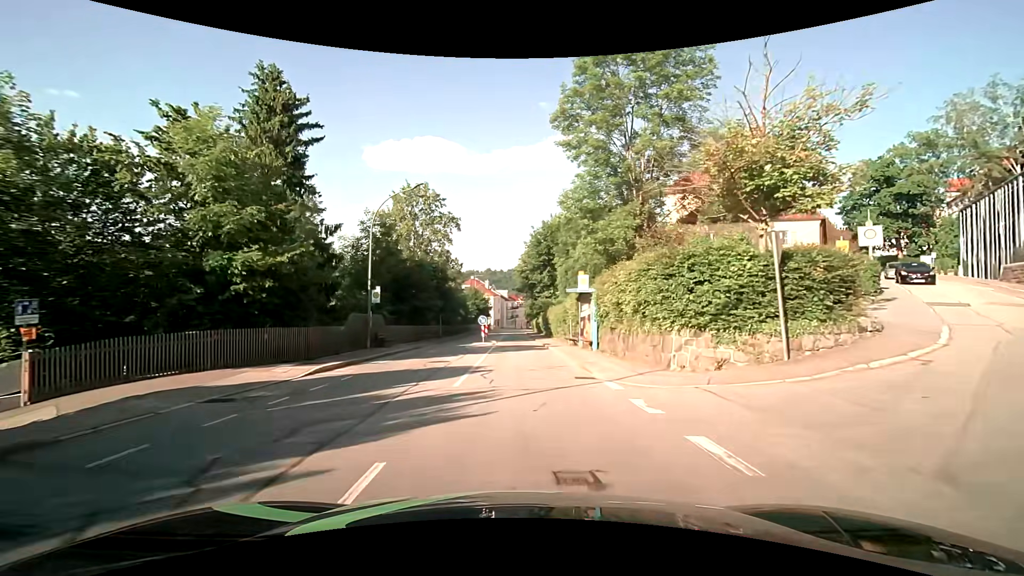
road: tertiary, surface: asphalt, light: Day
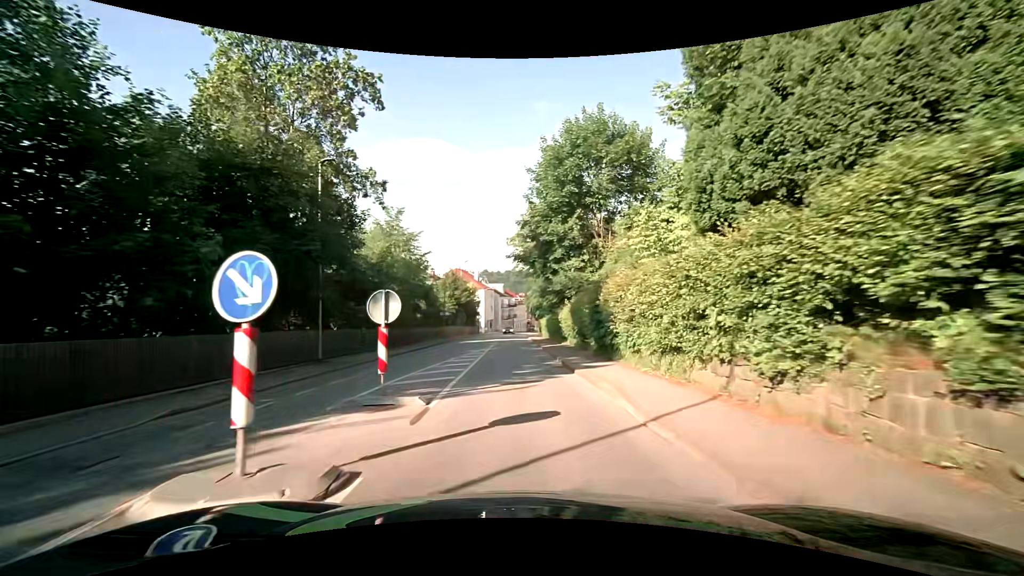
(-0.2, +31.2) m; 0°
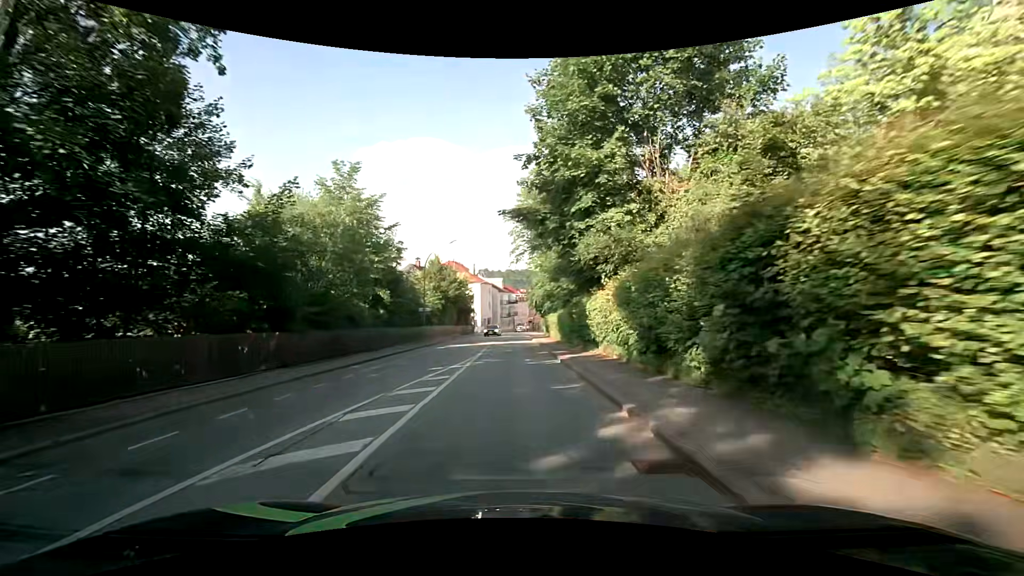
(0.0, +12.7) m; +1°
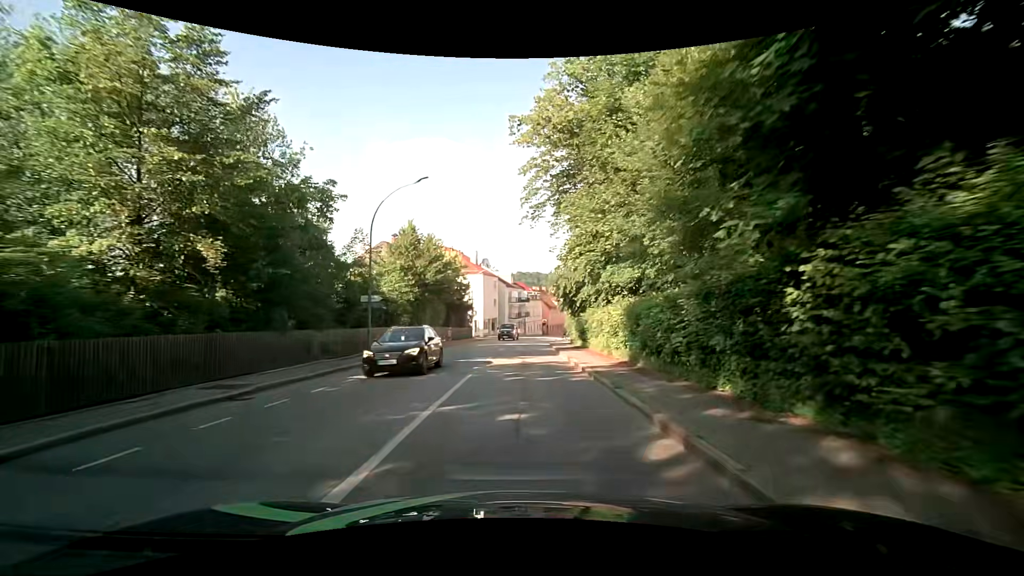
(-0.5, +19.1) m; -3°
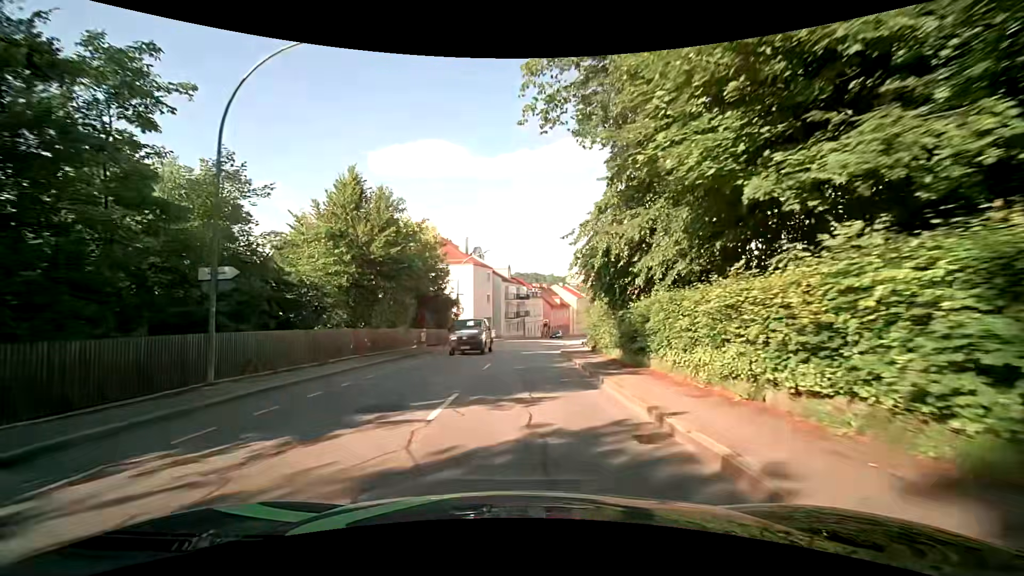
(+0.1, +12.8) m; +1°
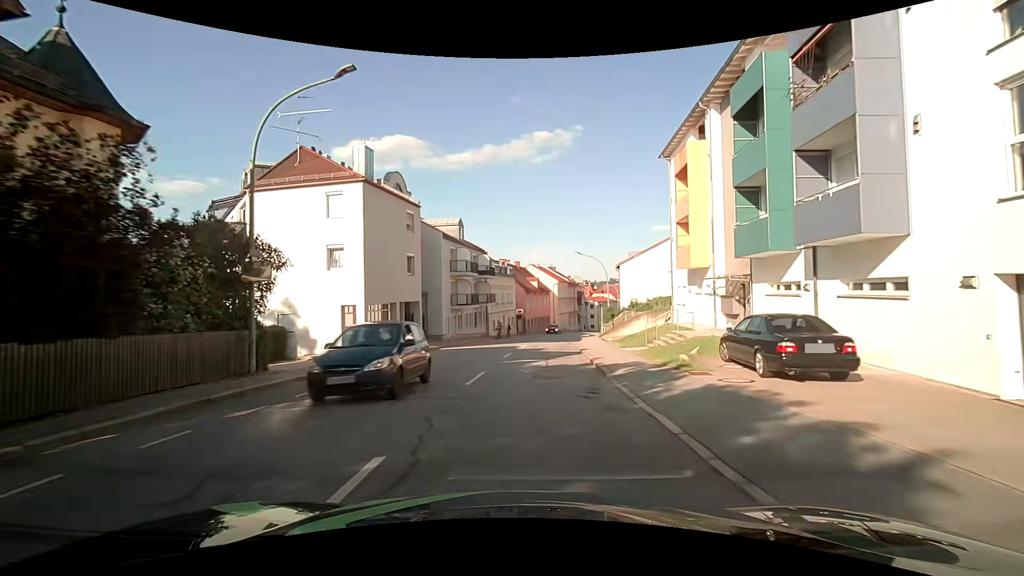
(+0.6, +32.1) m; +3°
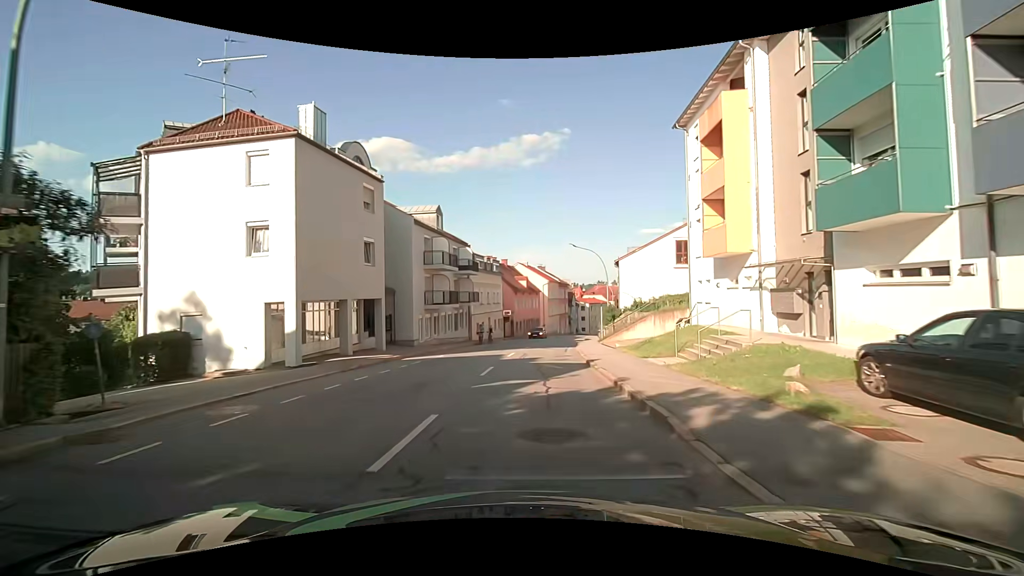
(+0.1, +6.5) m; +2°
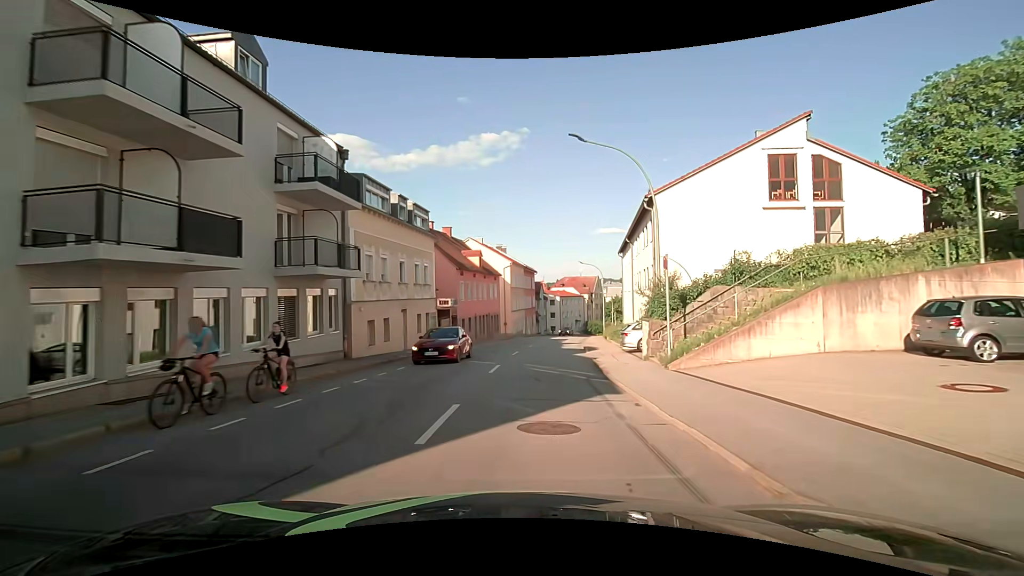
(+0.9, +25.9) m; +5°
(0, +10) (+1, +20) (+1, +30) (+3, +40) (+4, +50) (+5, +60) (+7, +70) (+9, +79) (+11, +89) (+14, +99) m
